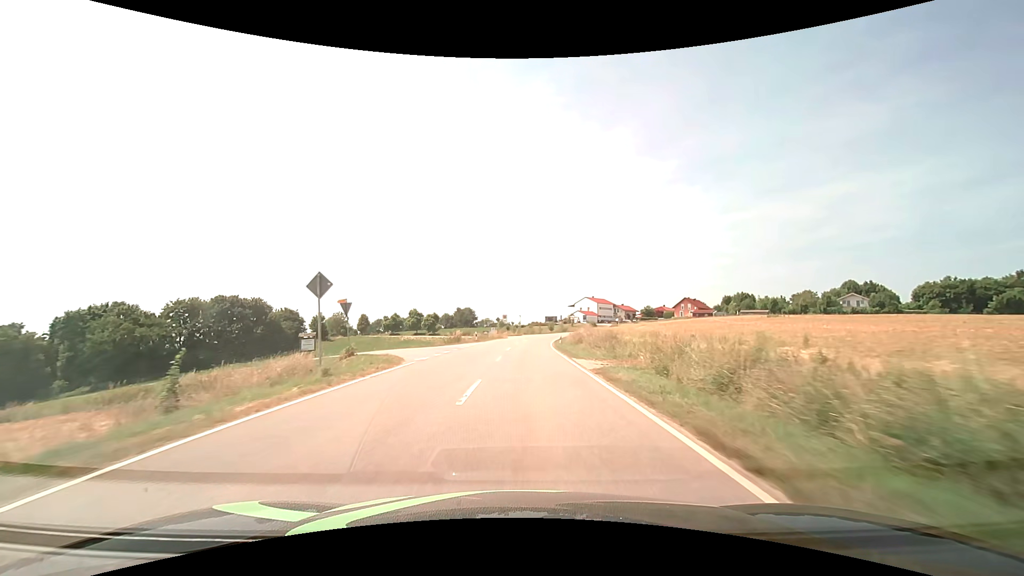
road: tertiary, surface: asphalt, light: Day
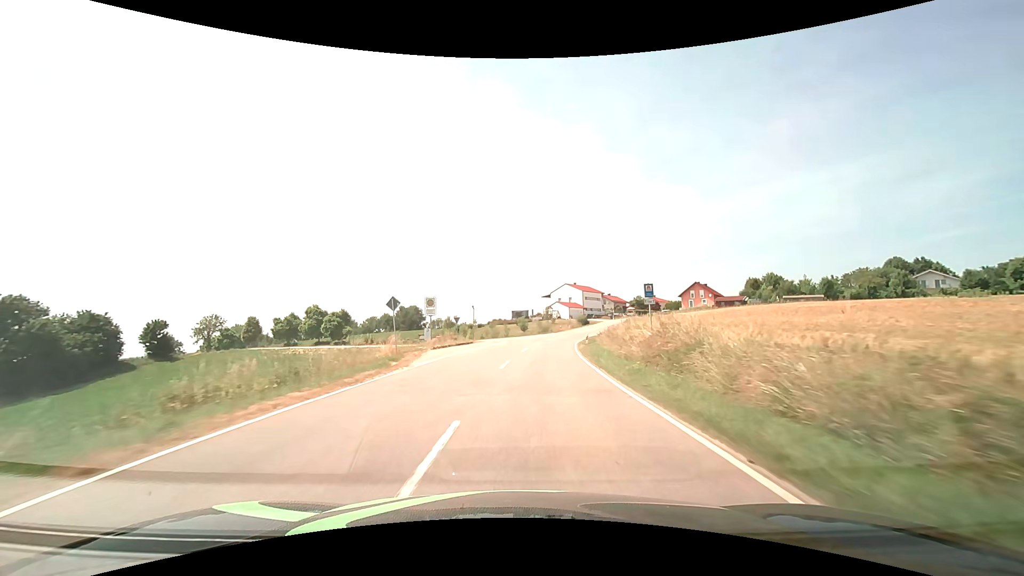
(+1.0, +52.3) m; +4°
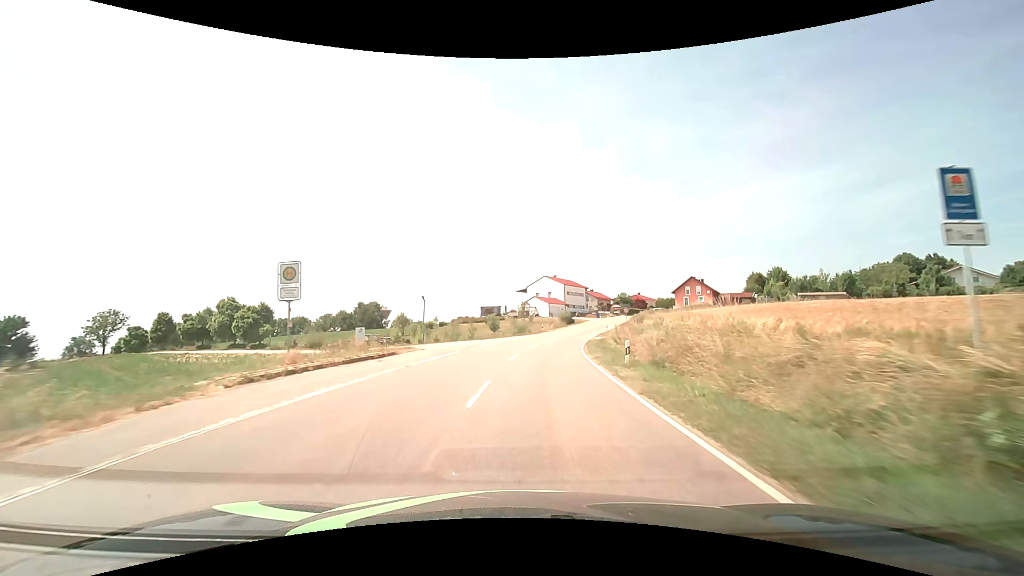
(+0.6, +20.2) m; +3°
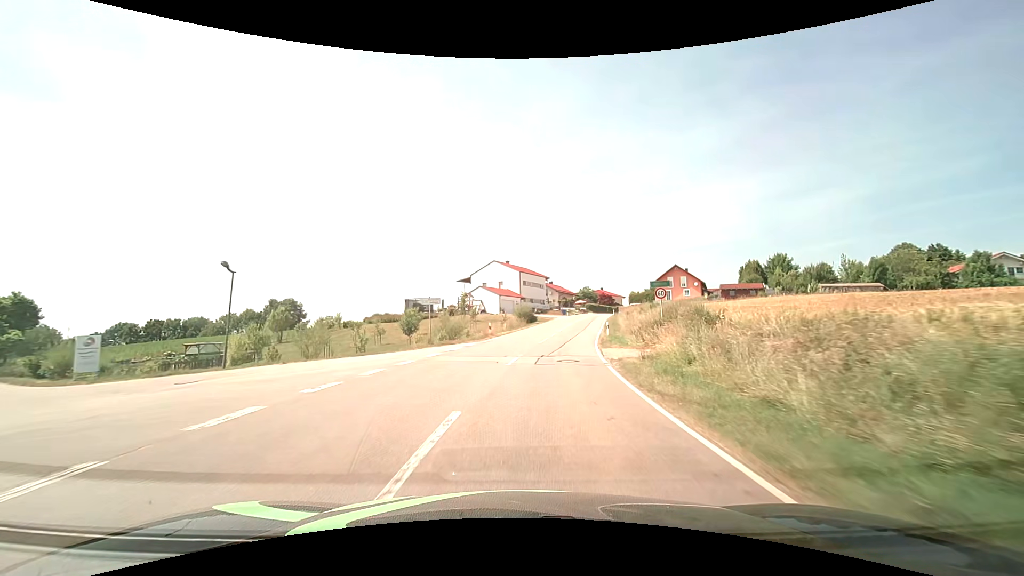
(+1.3, +27.9) m; +6°
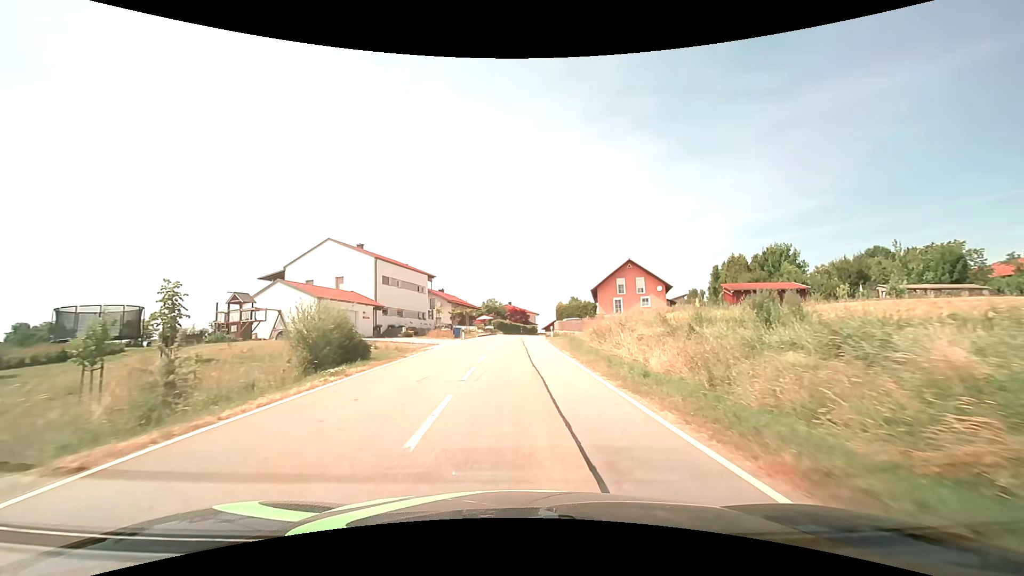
(+3.8, +39.5) m; +11°
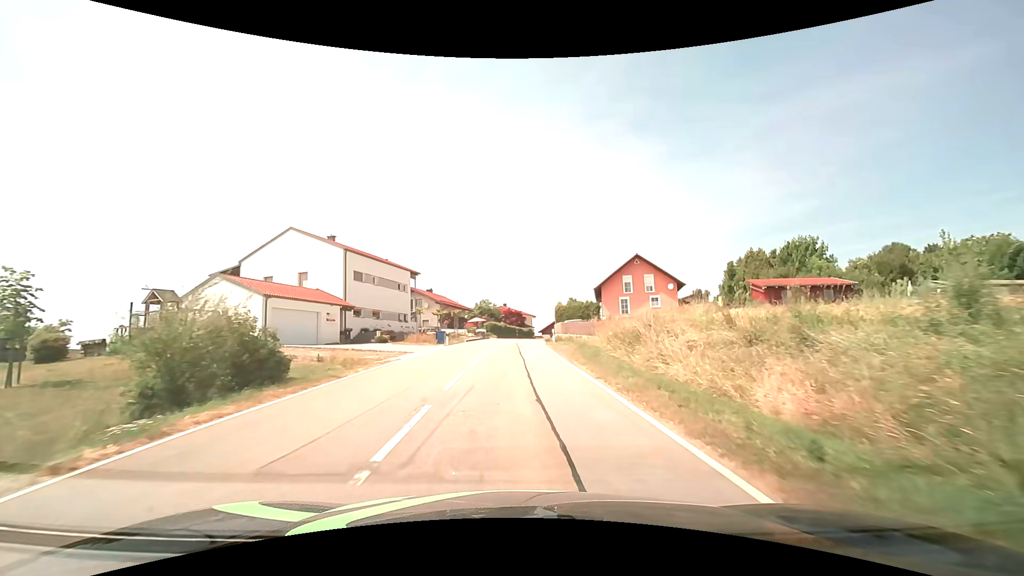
(+0.1, +7.0) m; +1°
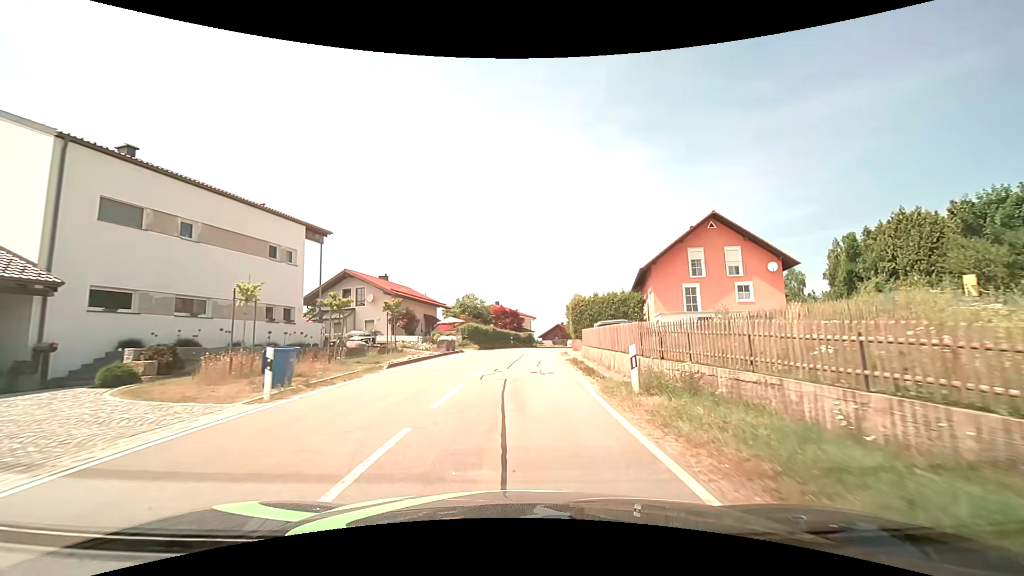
(+0.1, +24.7) m; +1°
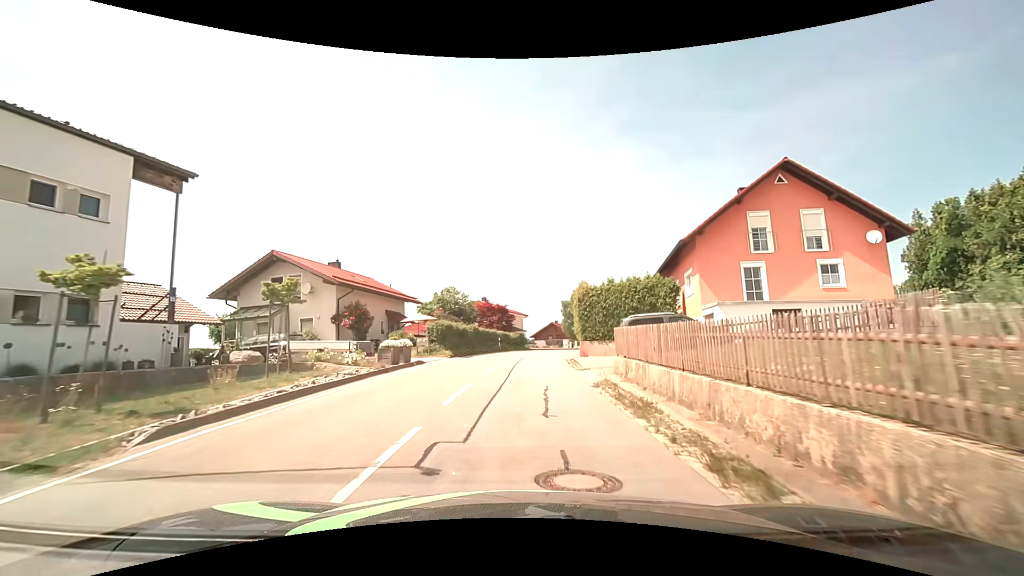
(+0.1, +11.3) m; +1°
(0, +10) (0, +20) (+1, +30) (+2, +40) (+3, +50) (+6, +60) (+9, +69) (+13, +78) (+18, +87) (+23, +95) m
